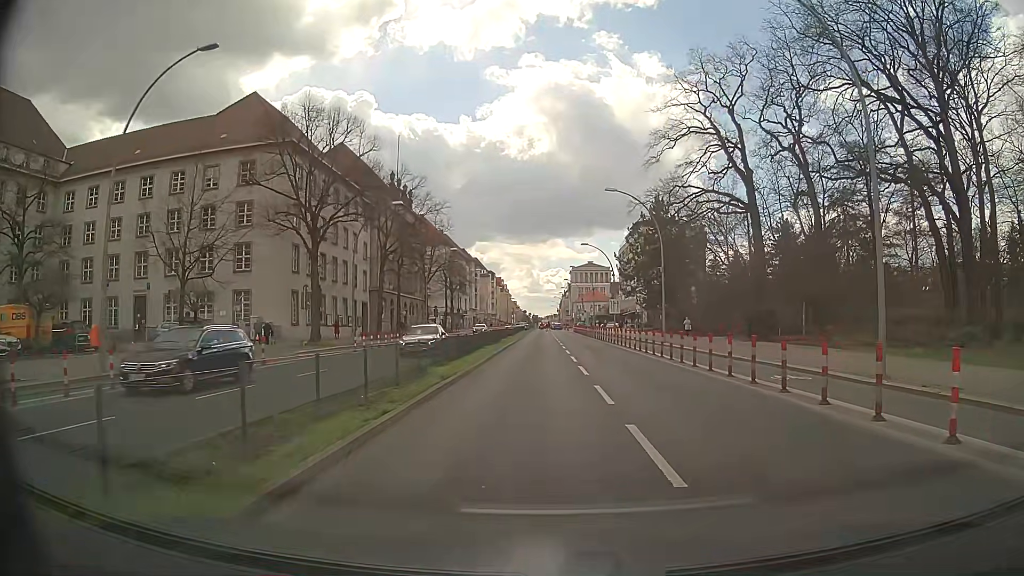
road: primary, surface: asphalt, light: Day
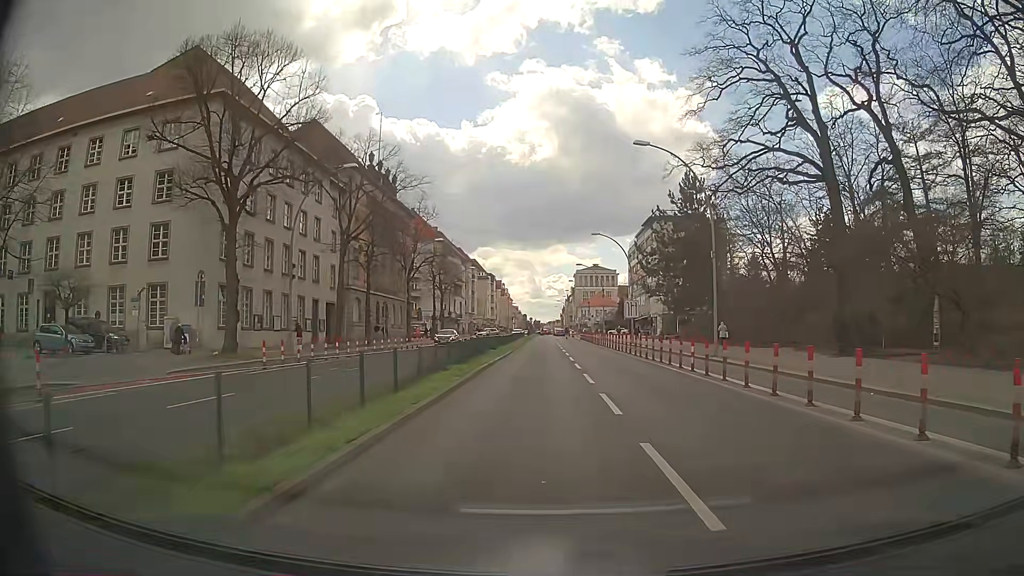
(-0.1, +13.3) m; -1°
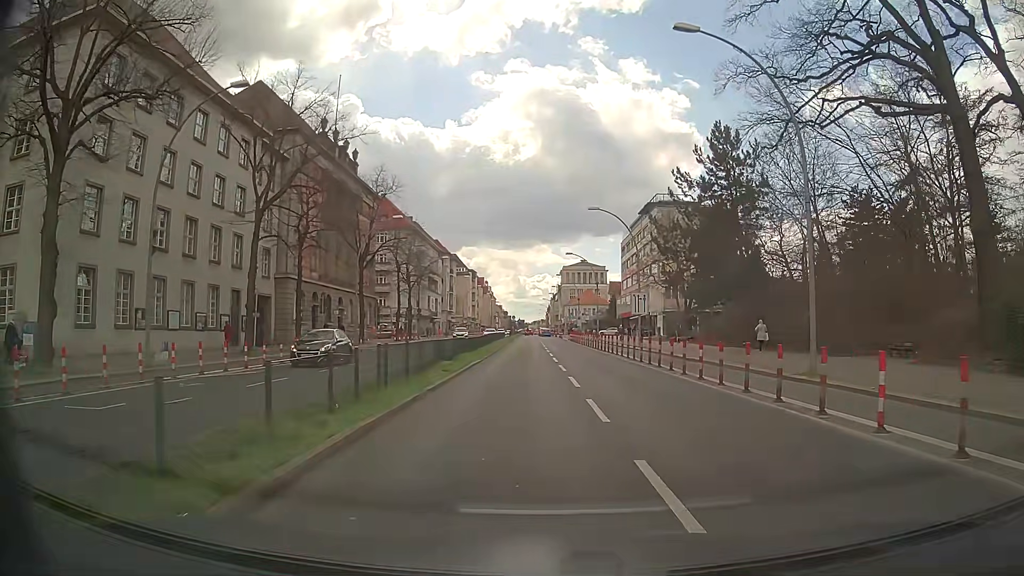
(+0.1, +13.4) m; +2°
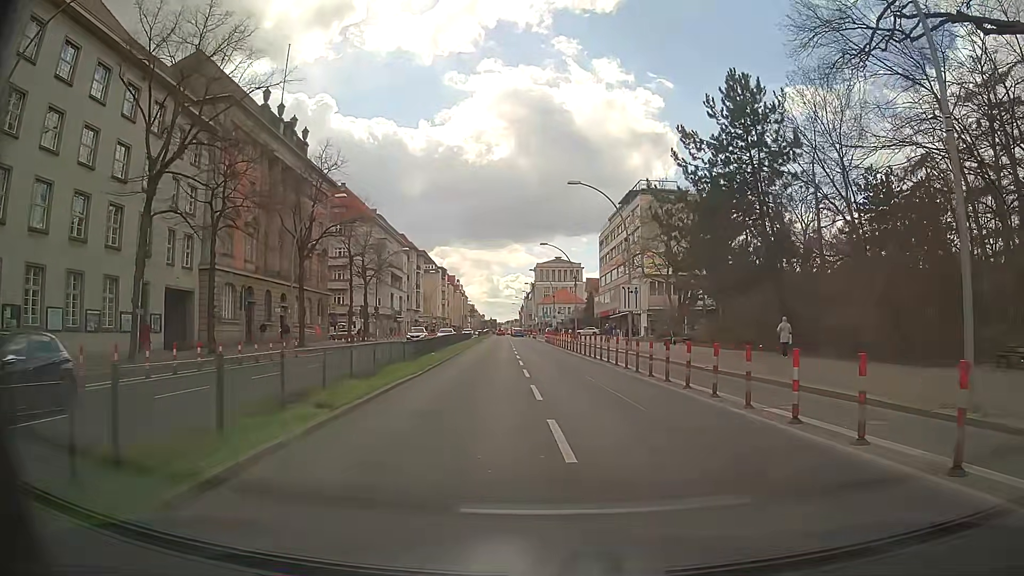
(+0.1, +8.9) m; +2°
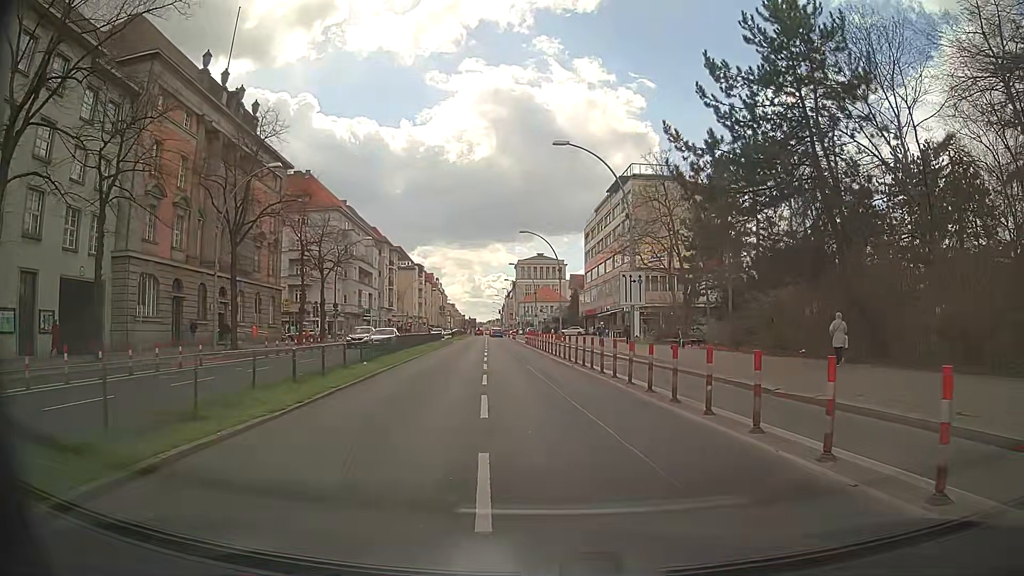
(+0.1, +8.9) m; +2°
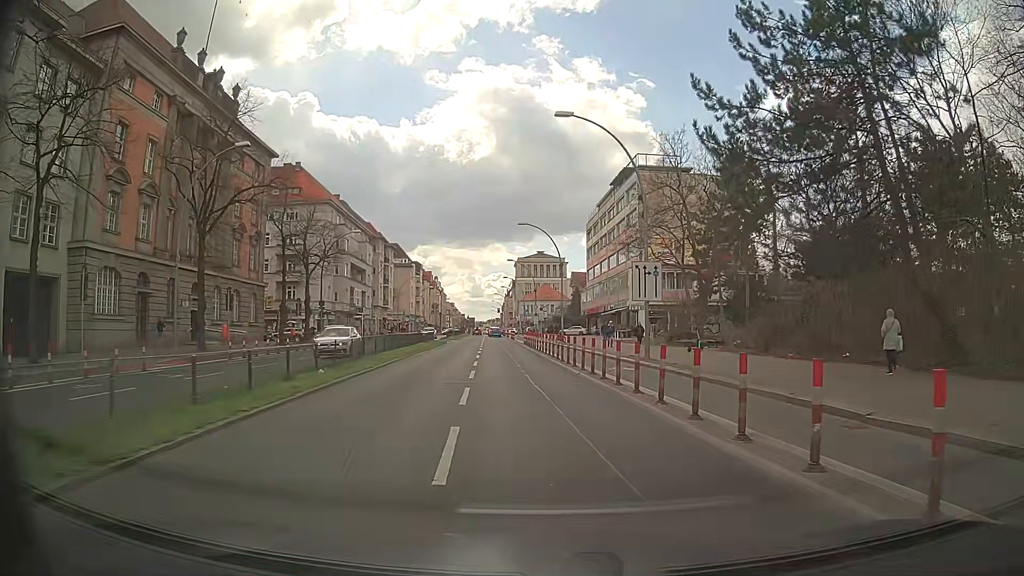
(0.0, +4.5) m; 0°
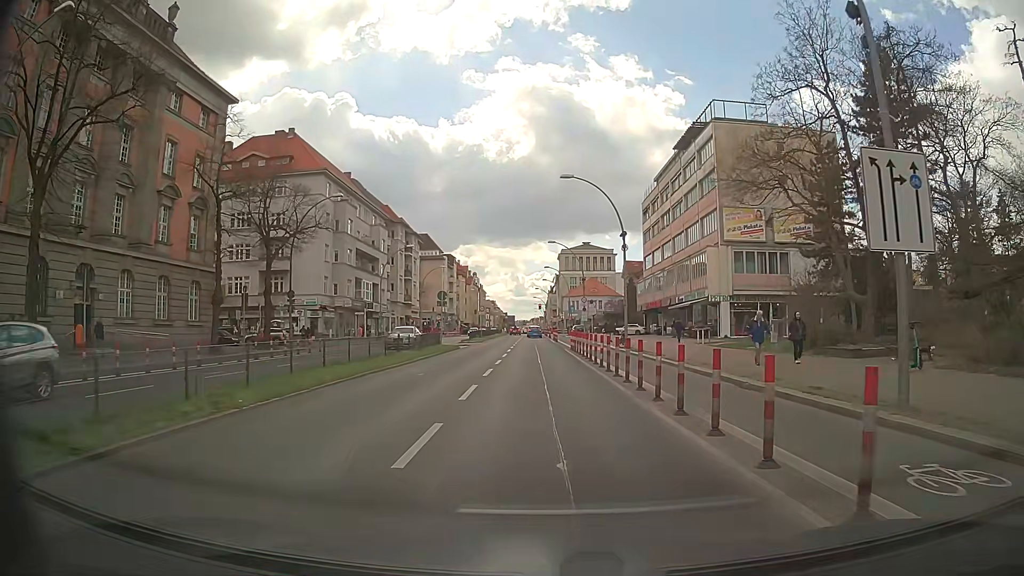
(-0.5, +17.8) m; -4°
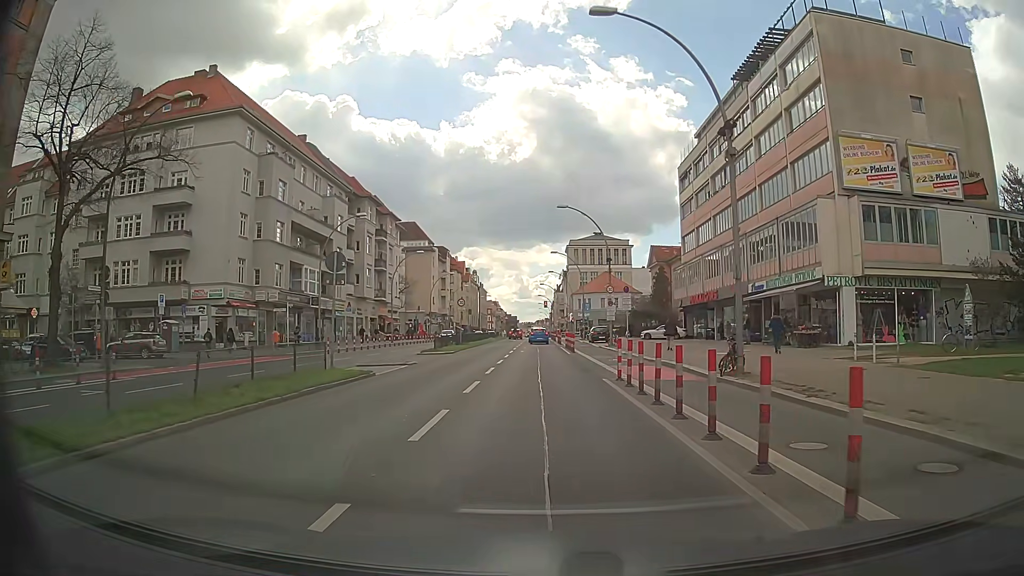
(-0.2, +22.3) m; -1°
(0, +10) (0, +20) (0, +30) (0, +40) (0, +50) (0, +60) (0, +70) (0, +80) (0, +90) (0, +100) m
